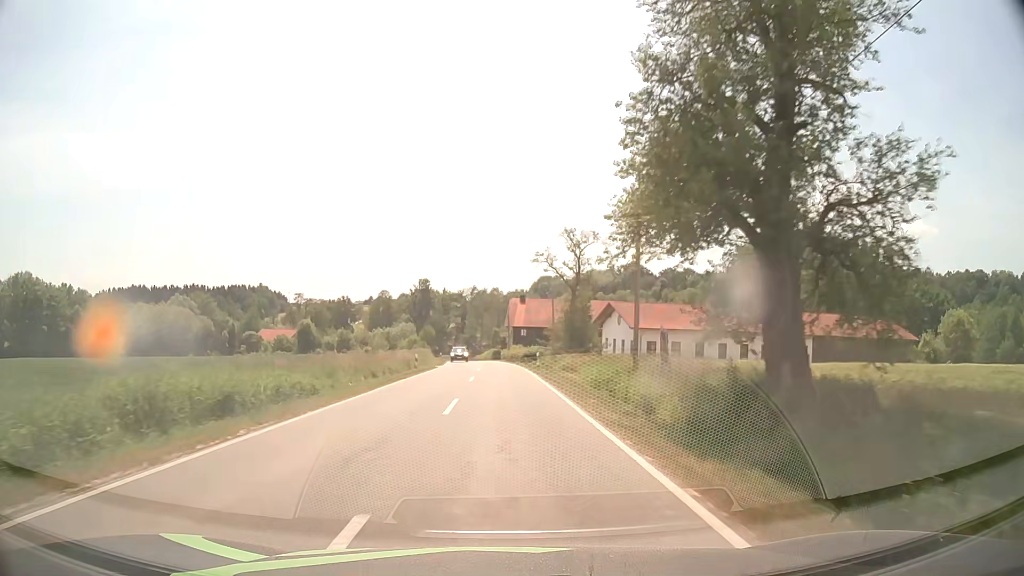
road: tertiary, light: Day
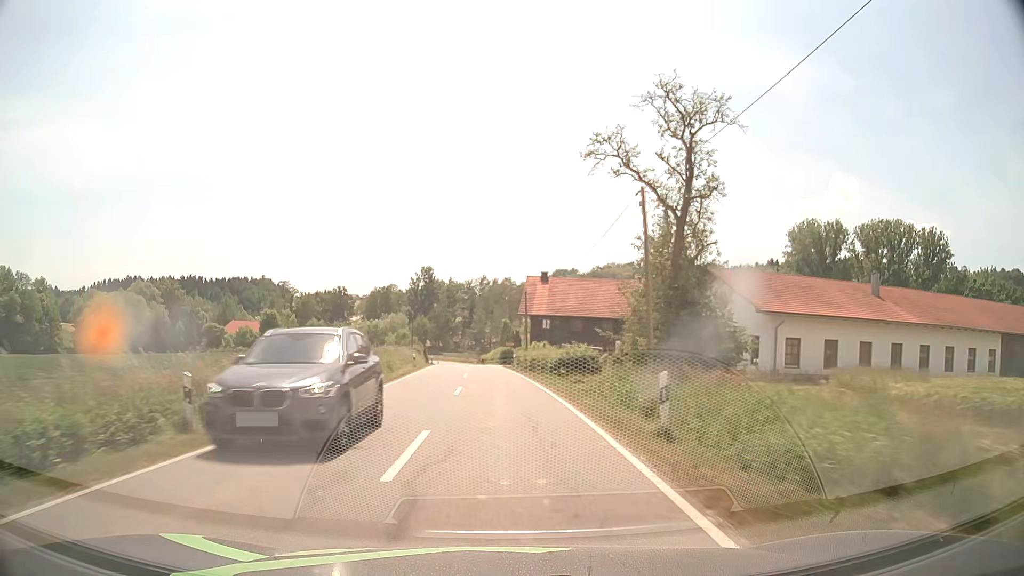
(-0.1, +30.6) m; -1°
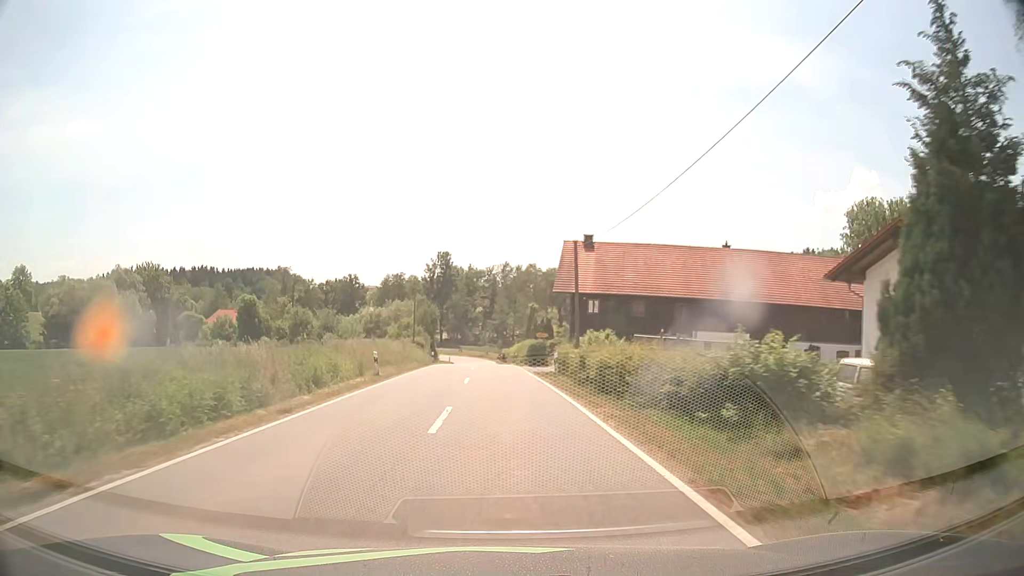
(-0.4, +20.9) m; -2°
(0, +10) (0, +20) (-1, +30) (-1, +40) (-1, +50) (-1, +60) (-2, +70) (-2, +80) (-2, +90) (-3, +100) m
